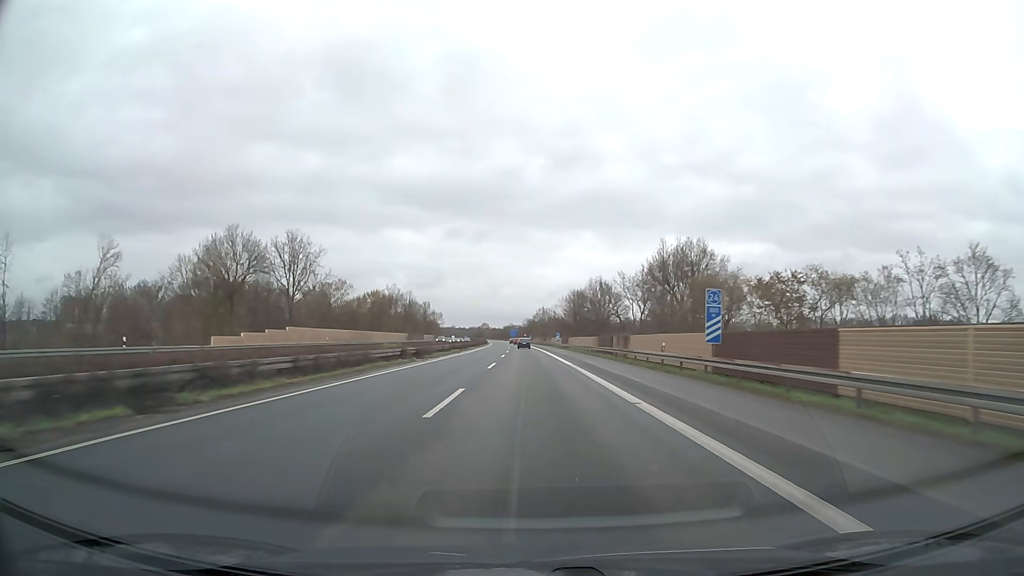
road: motorway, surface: asphalt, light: Day
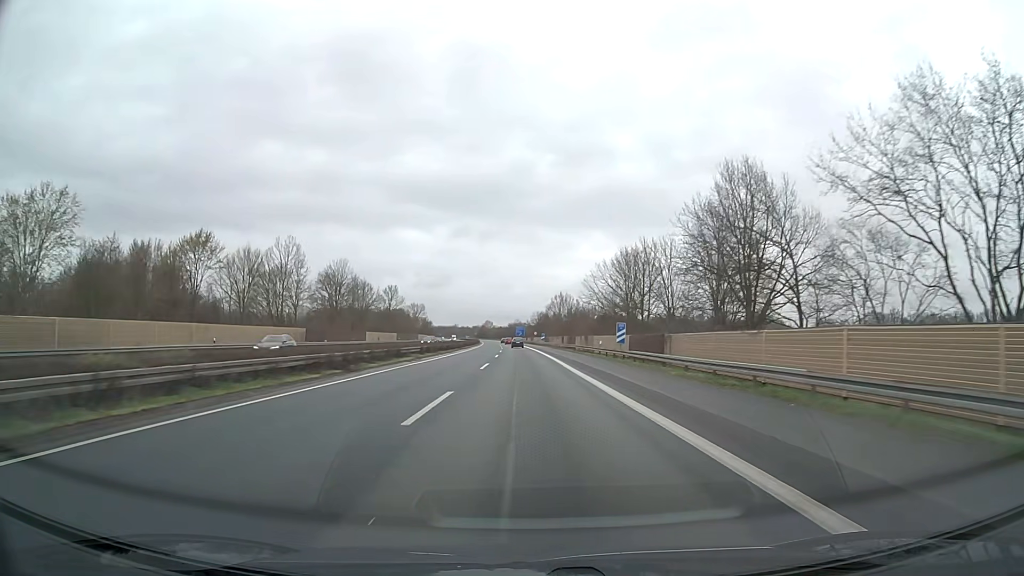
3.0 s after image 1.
(-0.4, +79.3) m; -1°
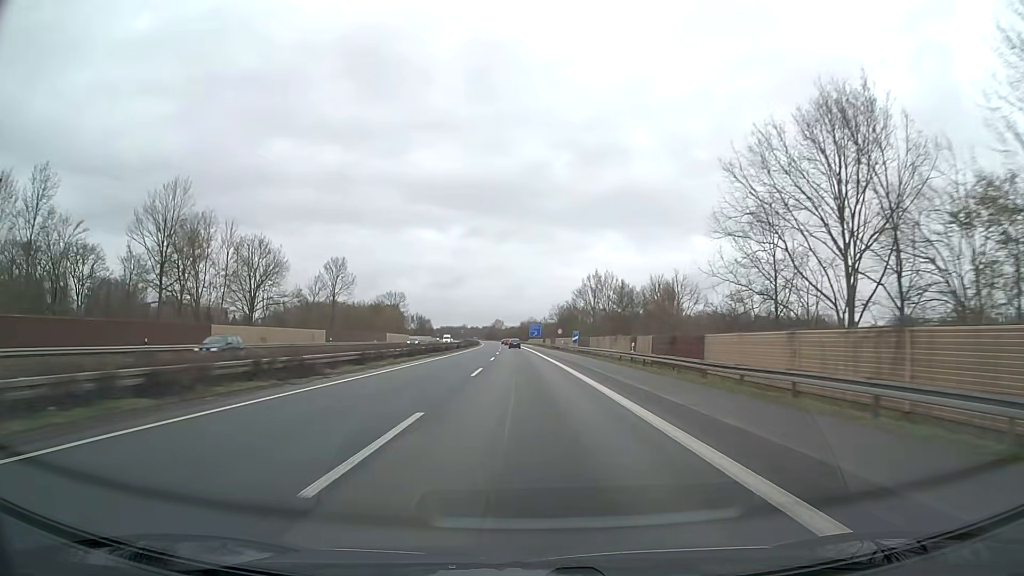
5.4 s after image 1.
(-0.7, +63.4) m; -1°
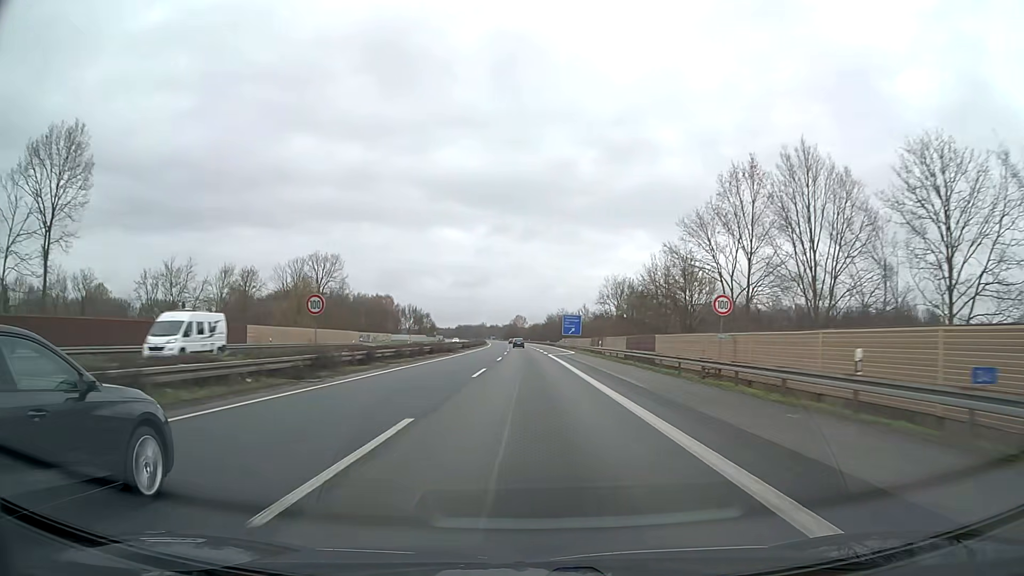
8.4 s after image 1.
(-1.2, +79.1) m; -2°
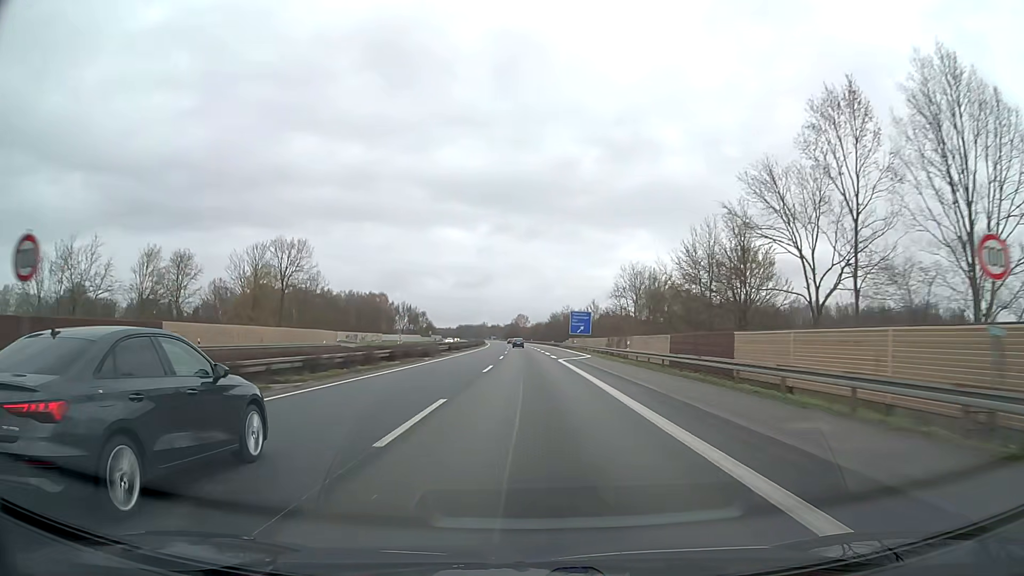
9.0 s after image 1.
(0.0, +15.8) m; 0°
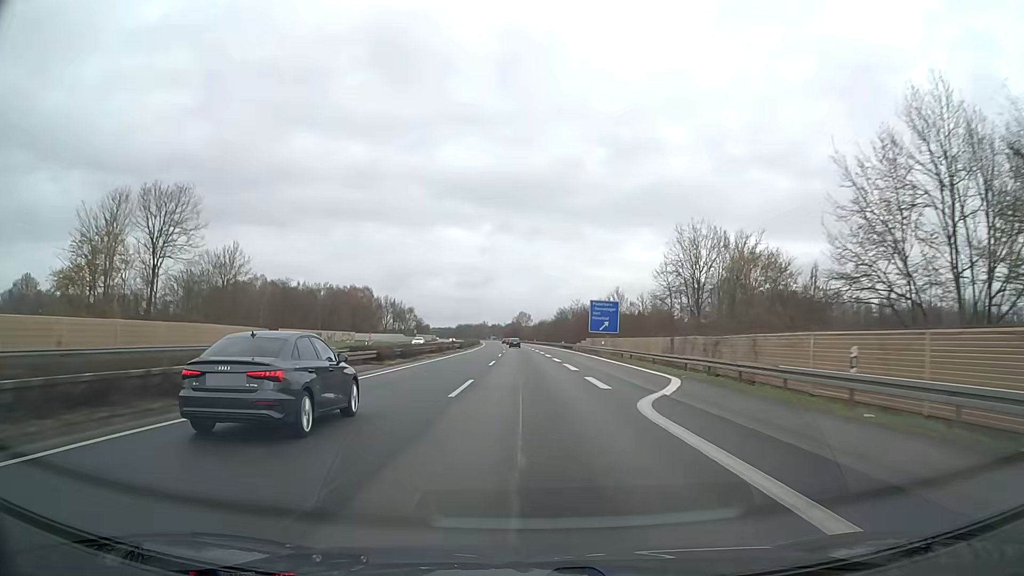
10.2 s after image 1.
(-0.1, +31.7) m; 0°
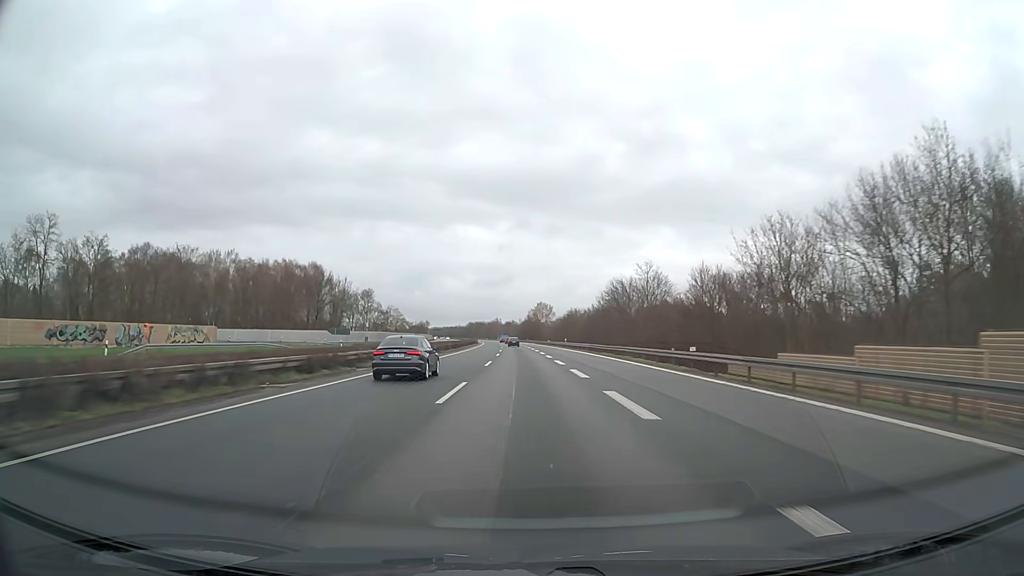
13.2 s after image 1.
(-0.9, +79.2) m; -1°
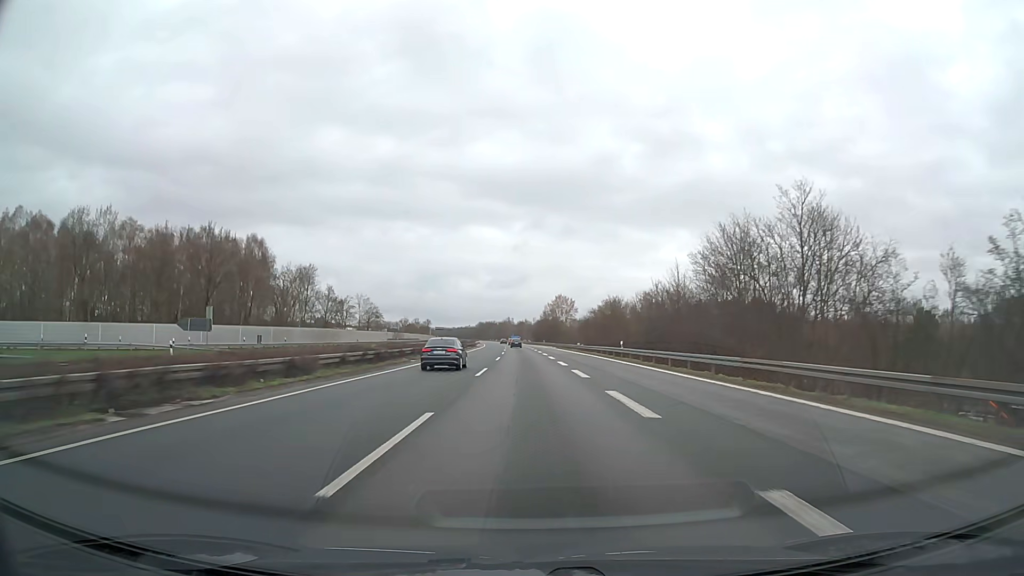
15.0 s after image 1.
(-0.6, +47.4) m; -1°
(0, +10) (0, +20) (0, +30) (0, +40) (0, +50) (-1, +60) (-1, +70) (-1, +80) (-1, +90) (-2, +100) m
